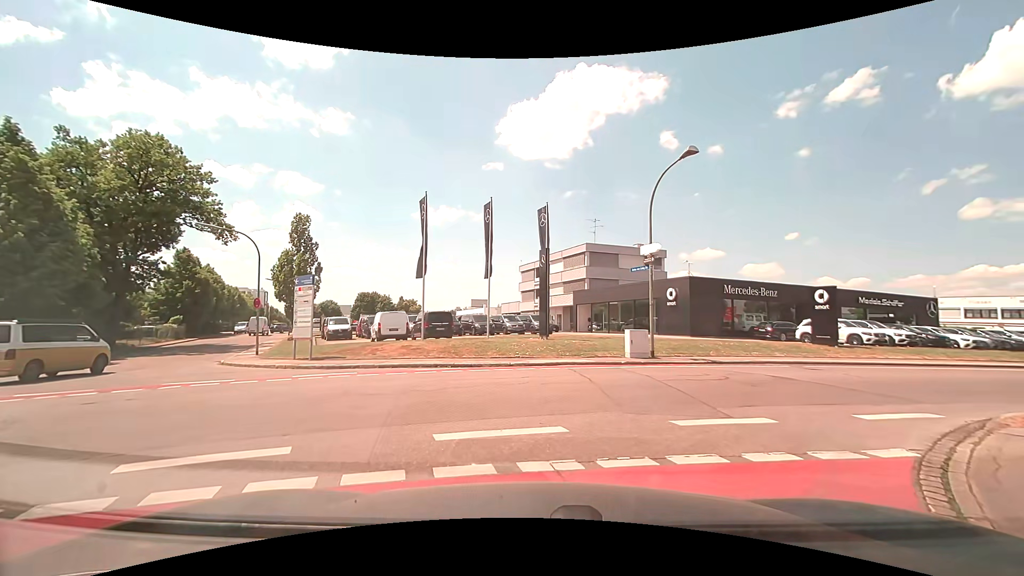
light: Day
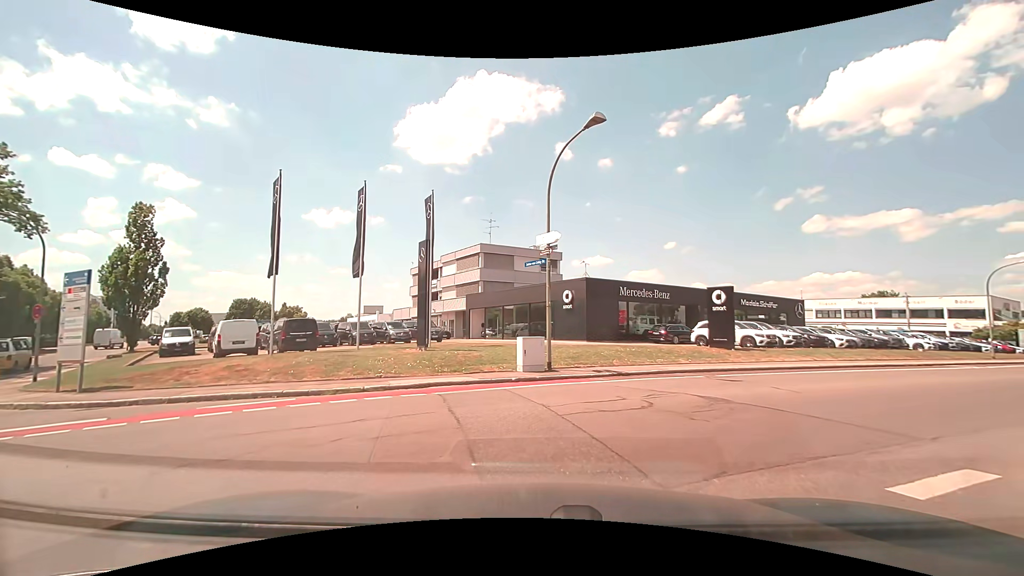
(+0.3, +4.0) m; +10°
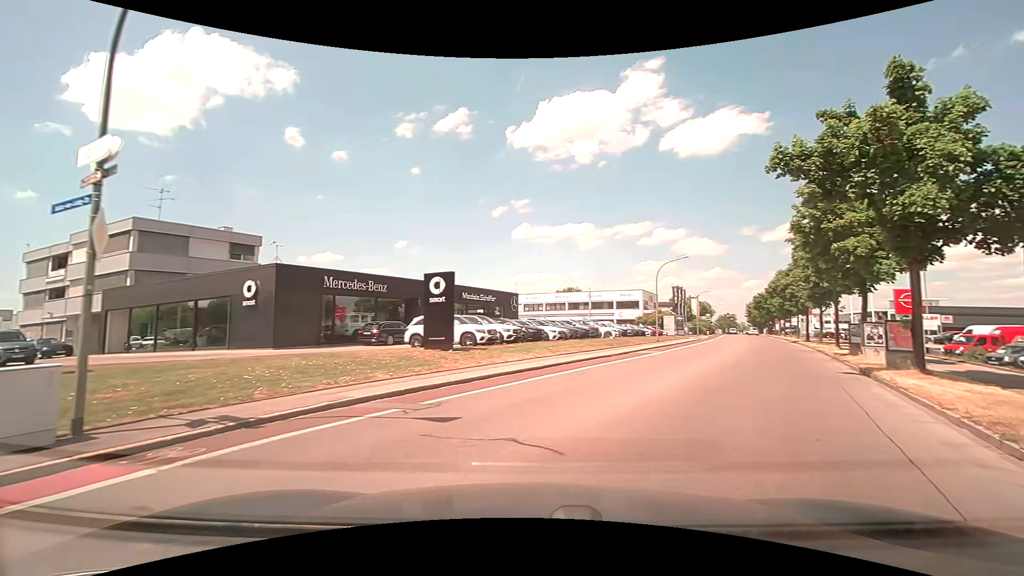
(+1.6, +6.8) m; +30°
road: tertiary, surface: asphalt
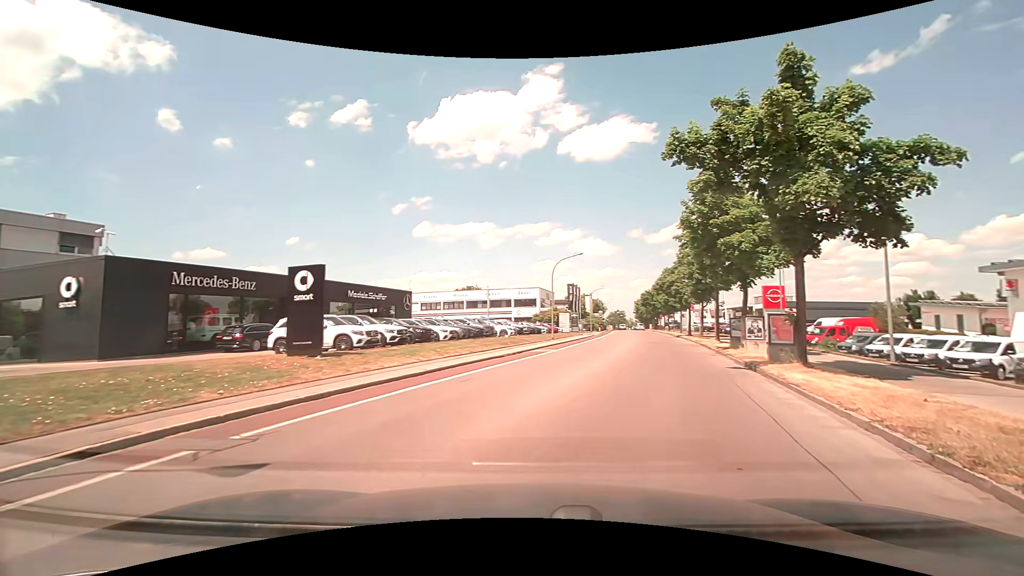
(+0.2, +2.0) m; +10°
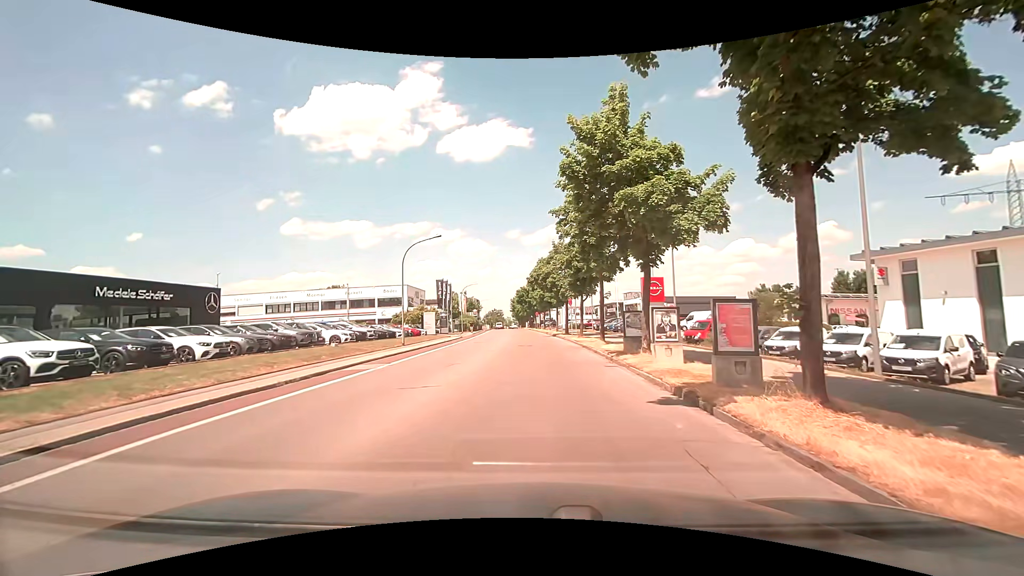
(+2.0, +8.5) m; +16°
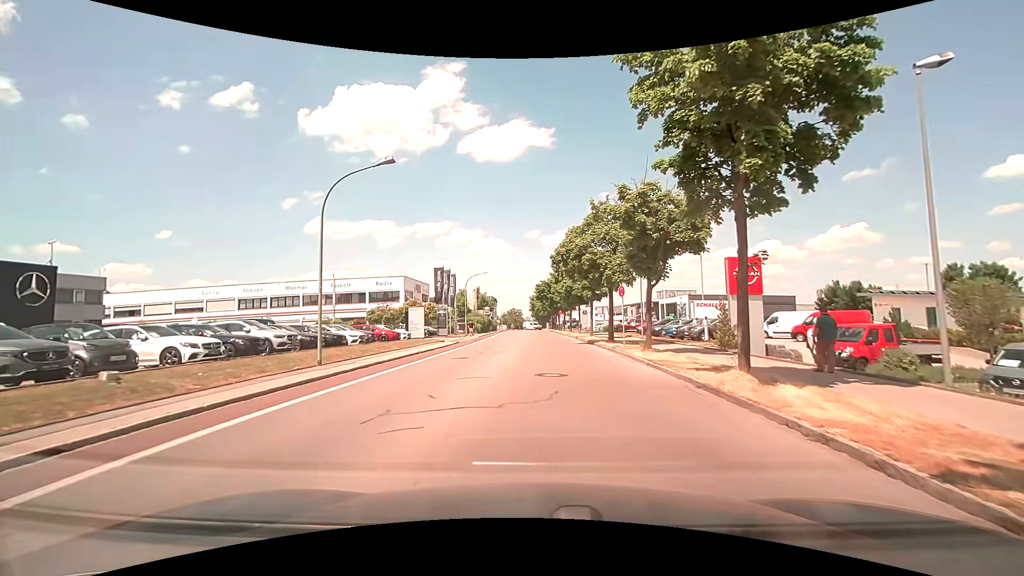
(-0.5, +15.8) m; -3°
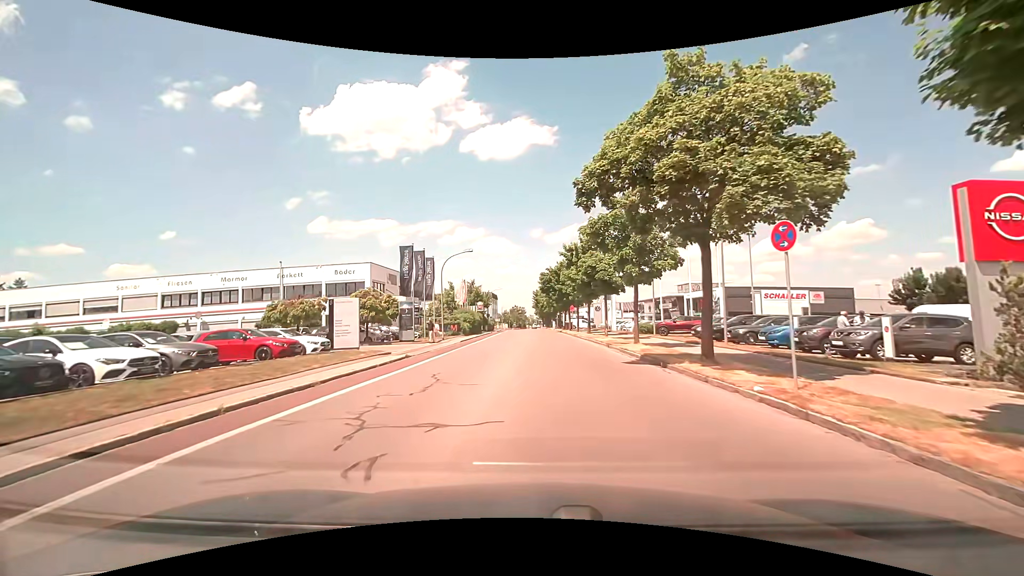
(+0.2, +16.6) m; 0°
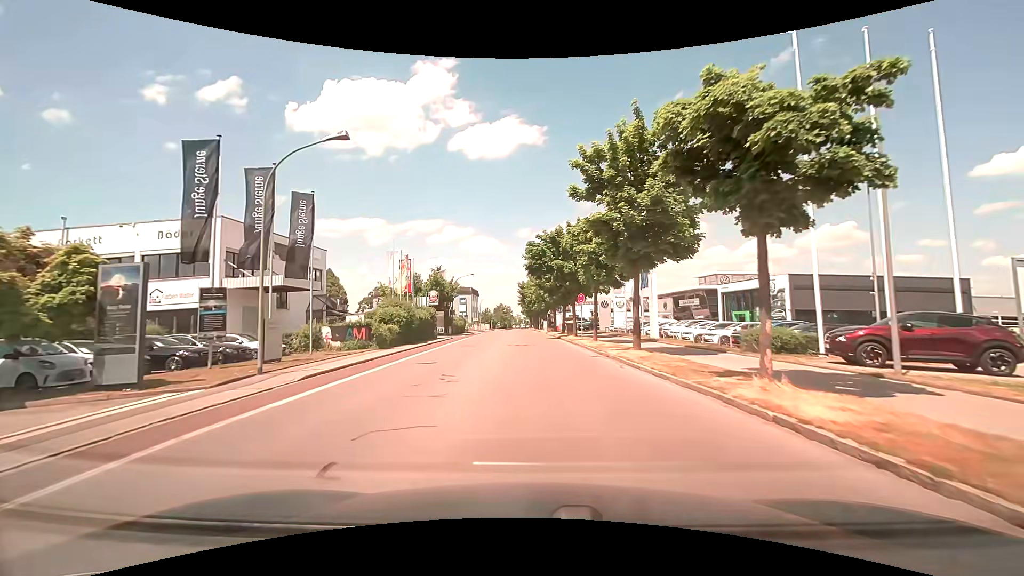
(+0.3, +25.2) m; +1°
(0, +10) (0, +20) (0, +30) (0, +40) (-1, +50) (-1, +60) (-1, +70) (-2, +80) (-2, +90) (-3, +100) m
